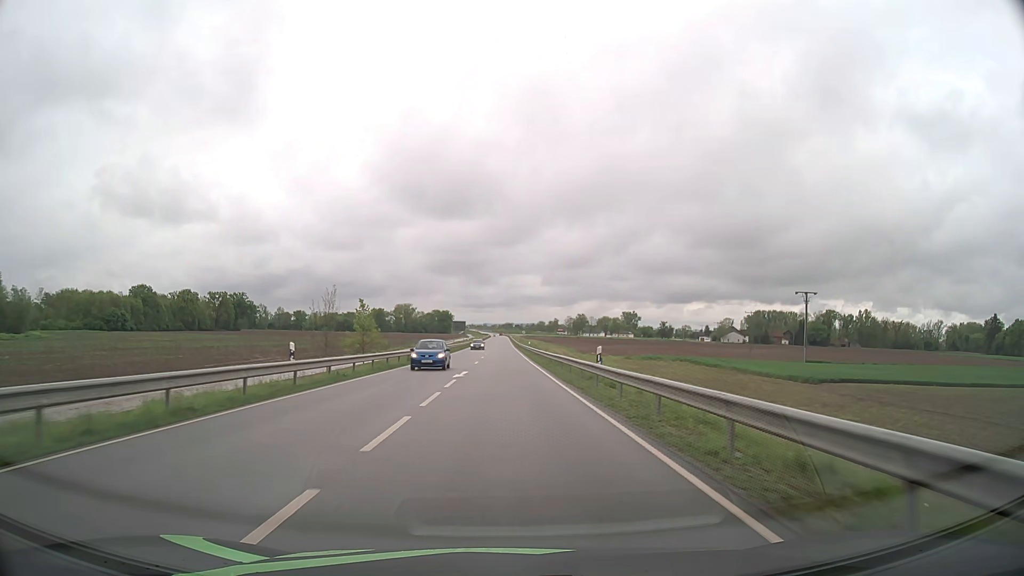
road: secondary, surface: asphalt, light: Day
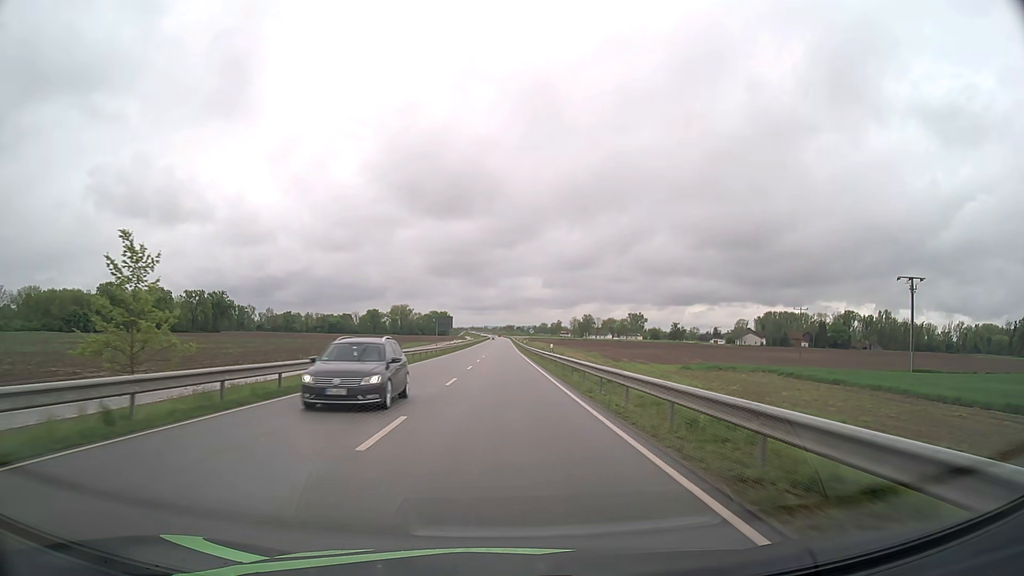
(0.0, +33.5) m; 0°
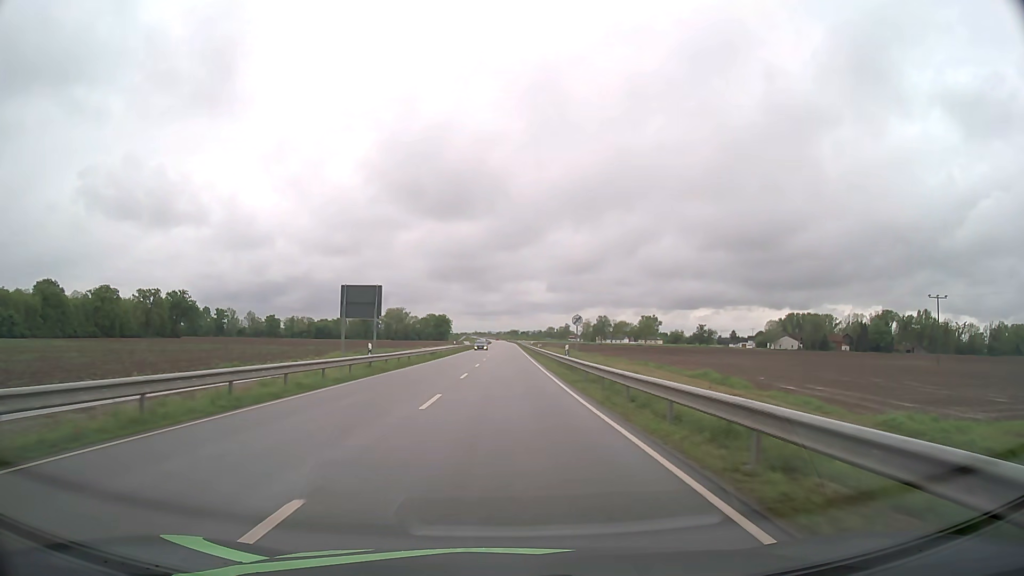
(-0.1, +56.1) m; 0°
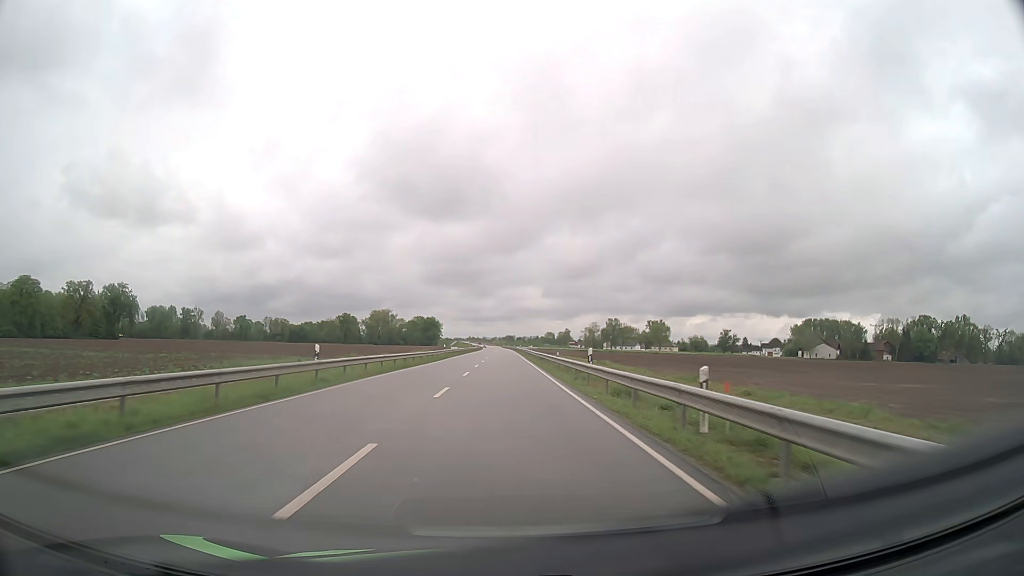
(+0.1, +57.2) m; 0°
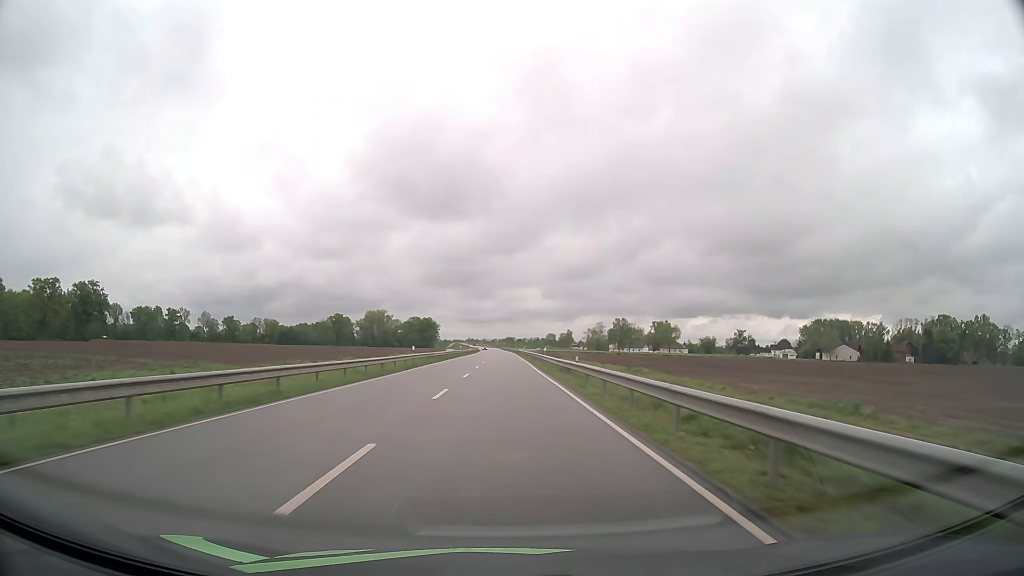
(0.0, +24.0) m; 0°
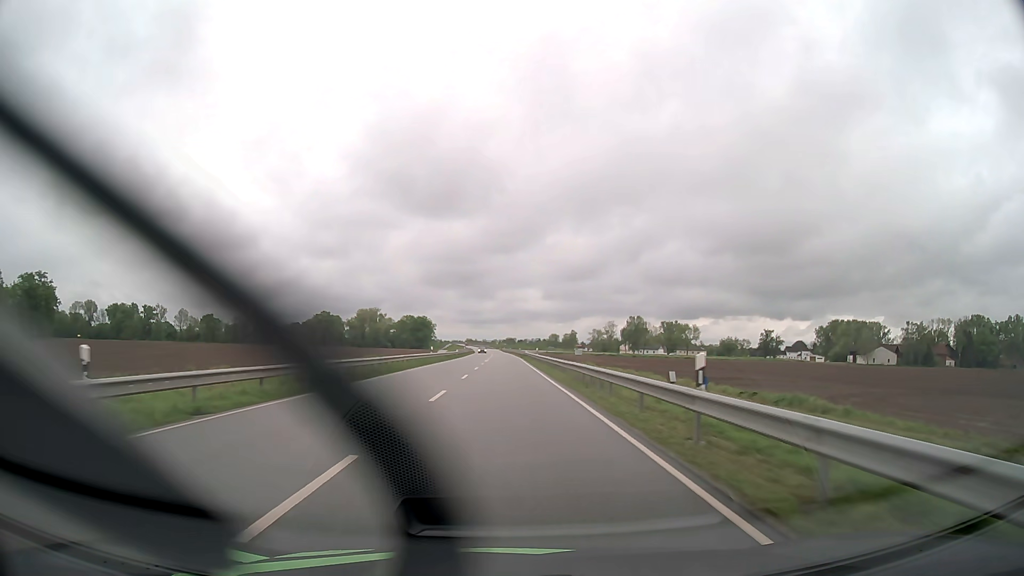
(0.0, +37.7) m; 0°
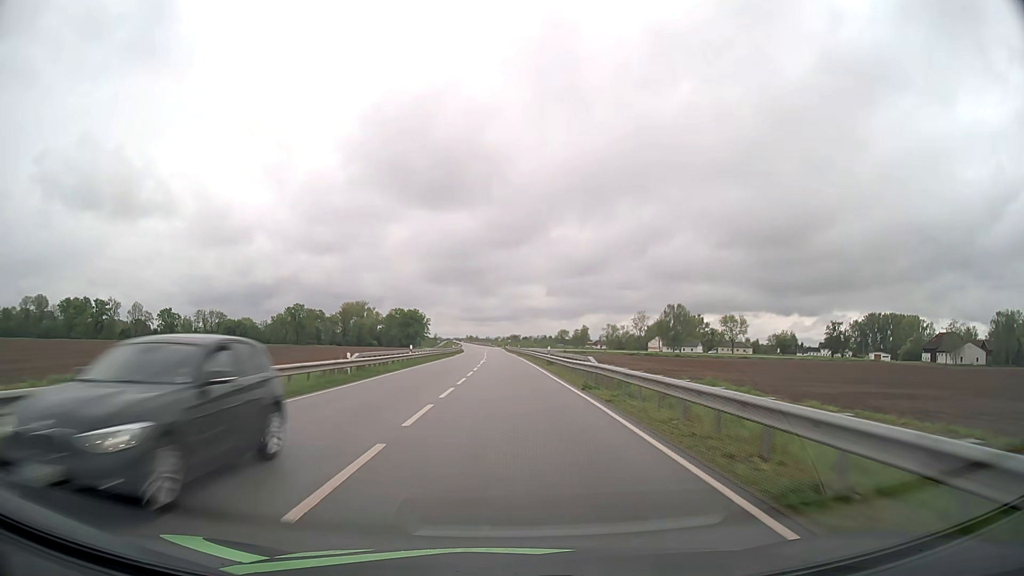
(-0.2, +66.1) m; 0°
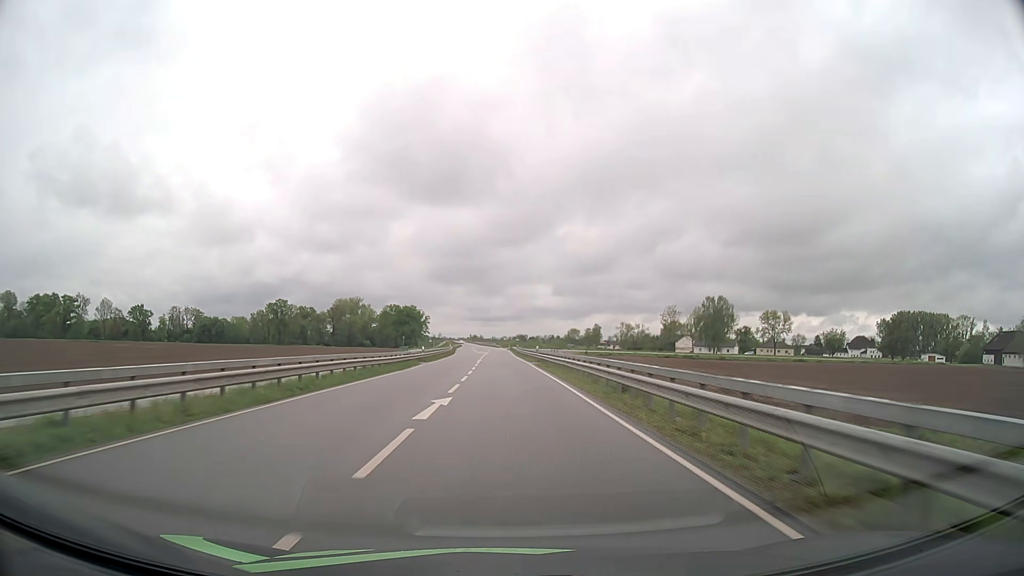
(-0.2, +40.4) m; -1°
(0, +10) (0, +20) (0, +30) (0, +40) (0, +50) (0, +60) (0, +70) (-1, +80) (-1, +90) (-1, +100) m
